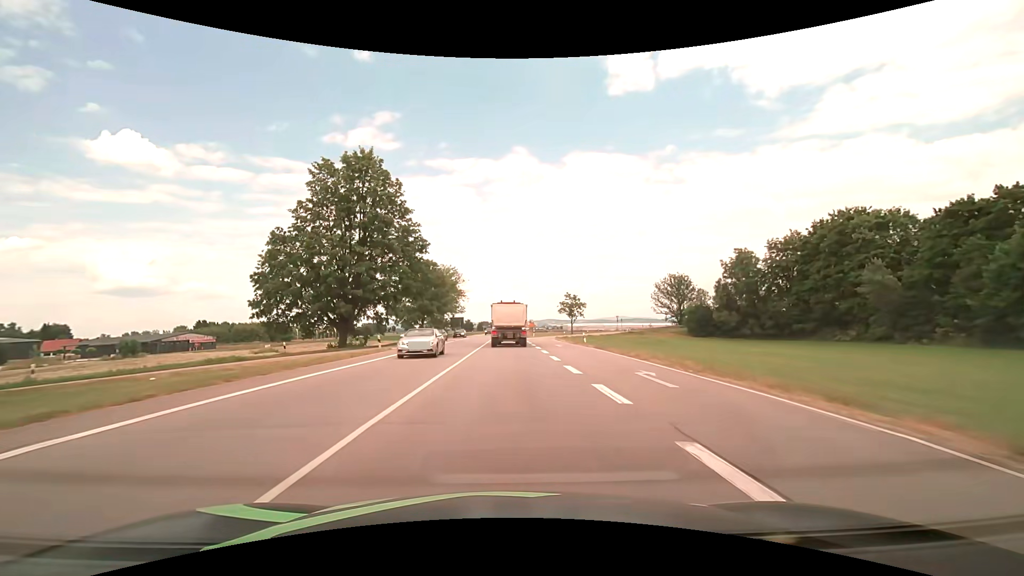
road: primary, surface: asphalt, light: Day
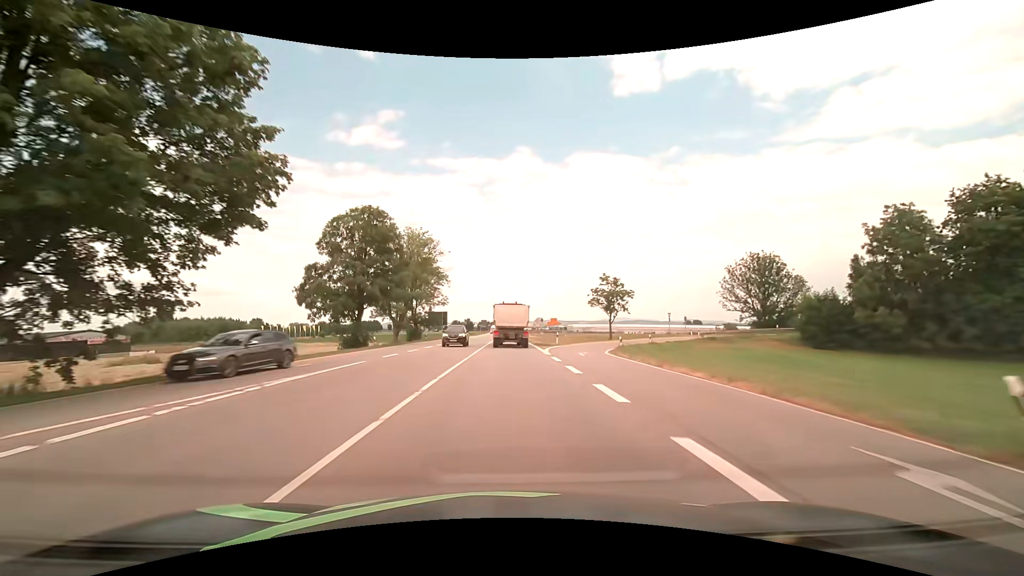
(-0.1, +35.4) m; 0°
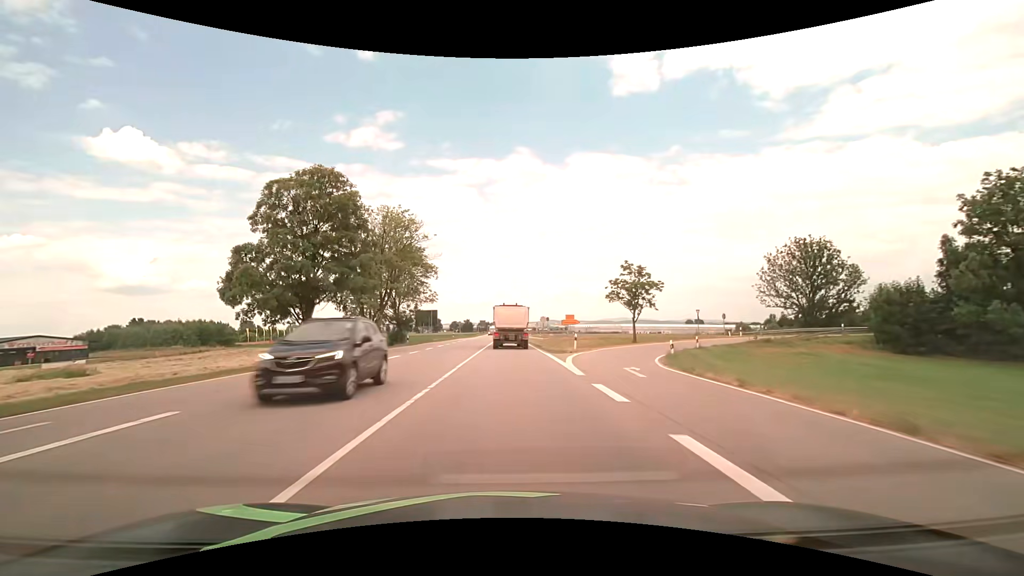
(0.0, +11.8) m; 0°
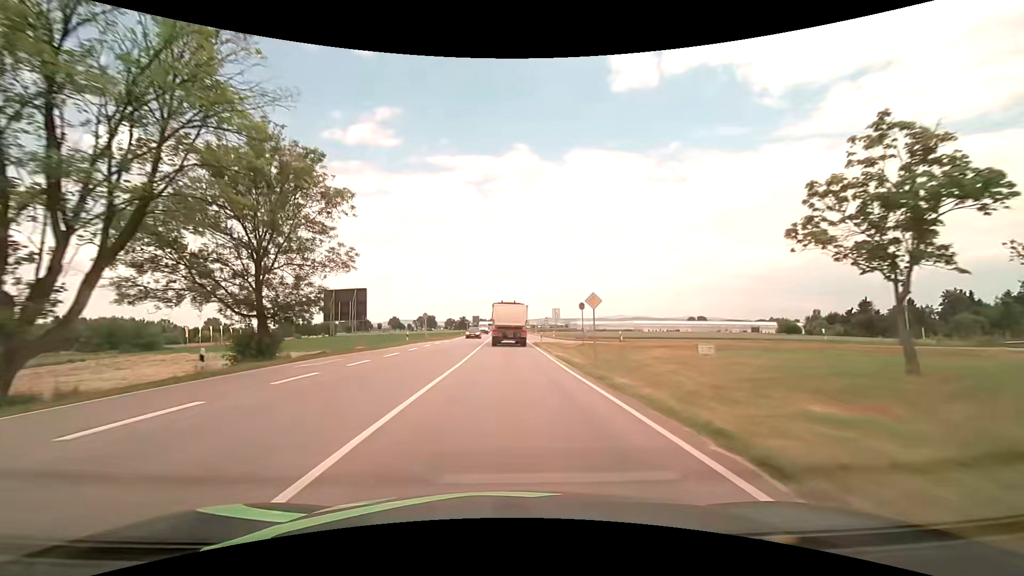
(0.0, +35.1) m; 0°
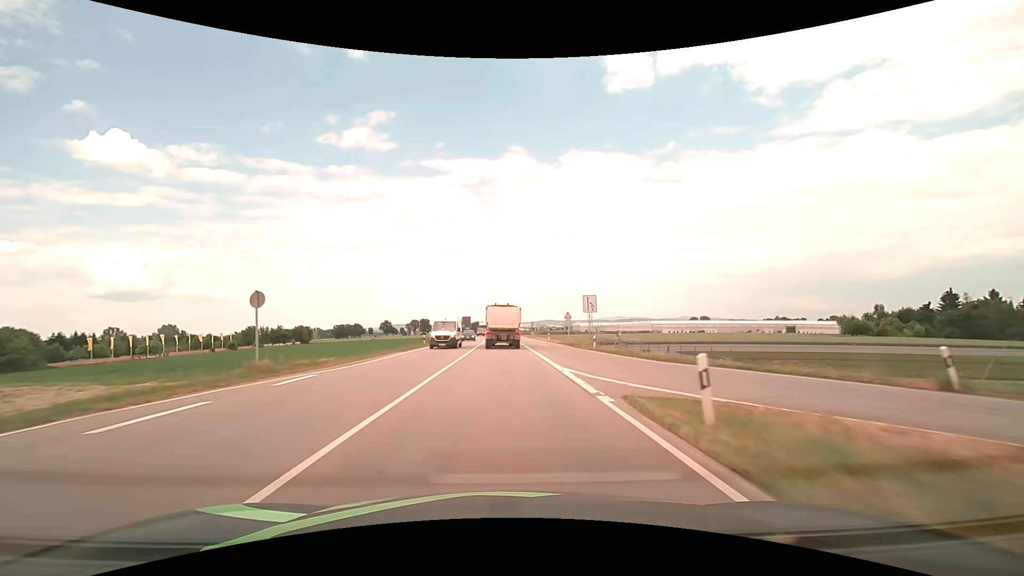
(+0.1, +35.1) m; 0°
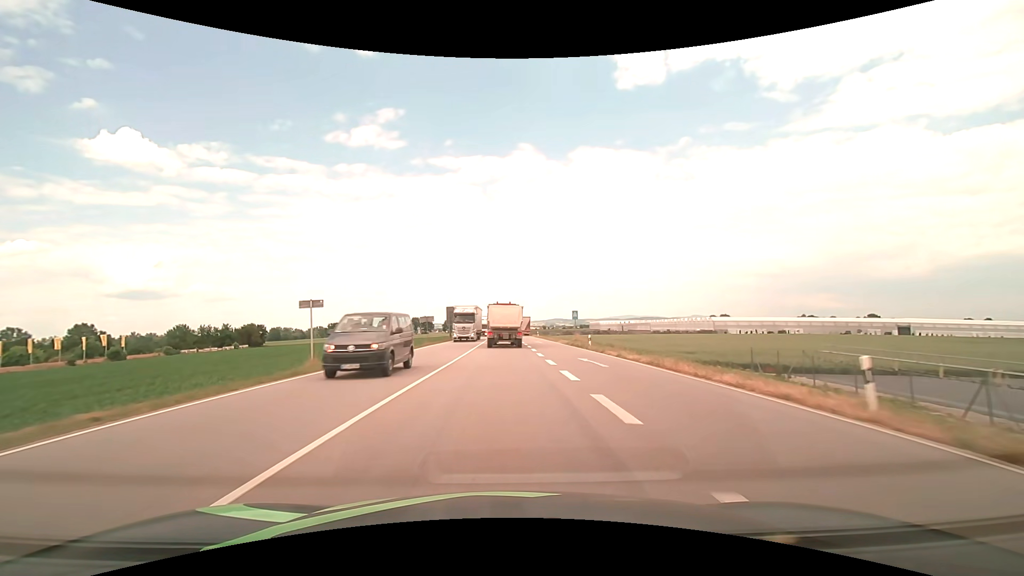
(-0.3, +58.3) m; -1°
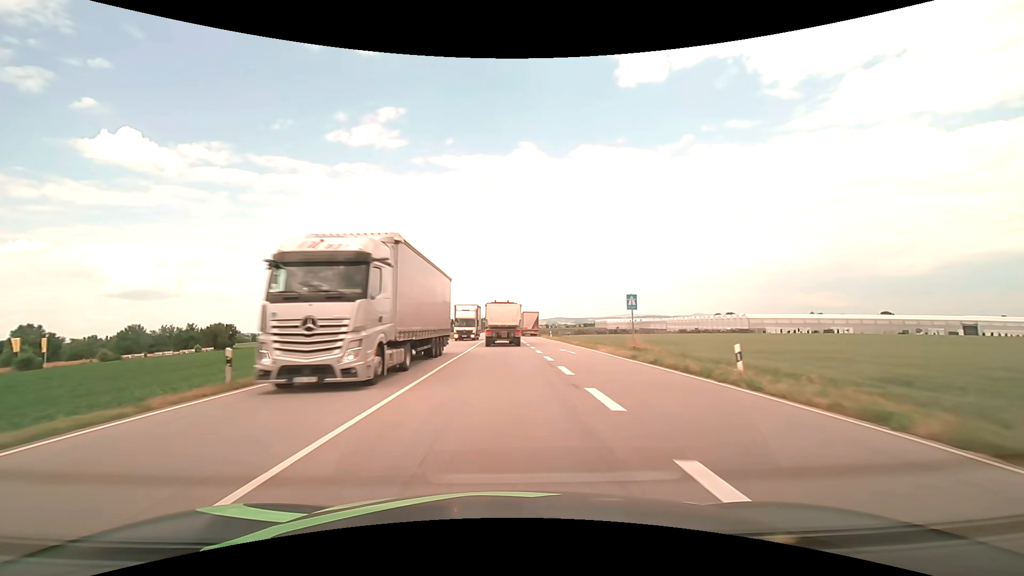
(-0.1, +23.2) m; 0°
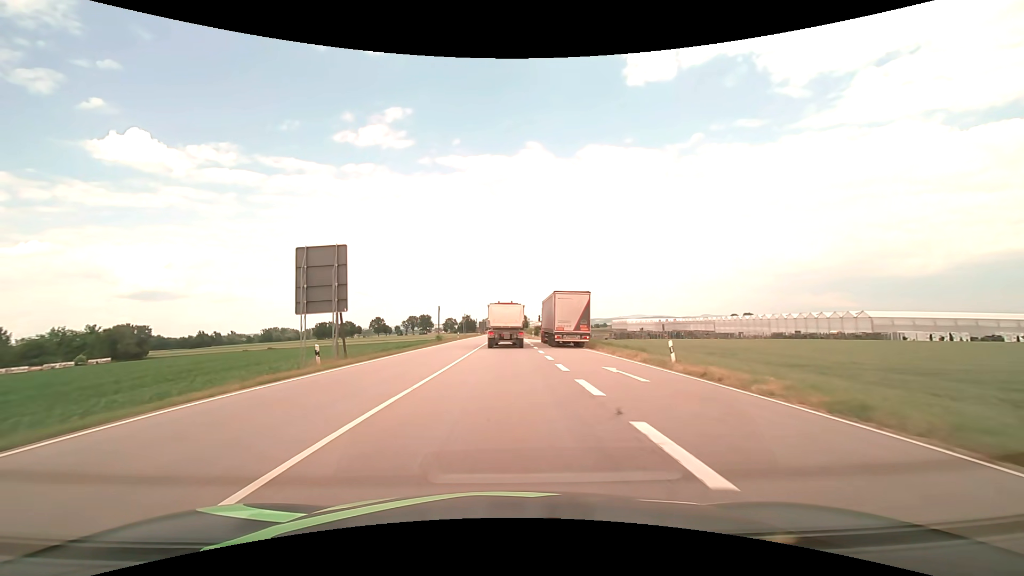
(-0.3, +46.0) m; -1°
(0, +10) (0, +20) (0, +30) (0, +40) (0, +50) (0, +60) (0, +70) (0, +80) (0, +90) (0, +100) m
